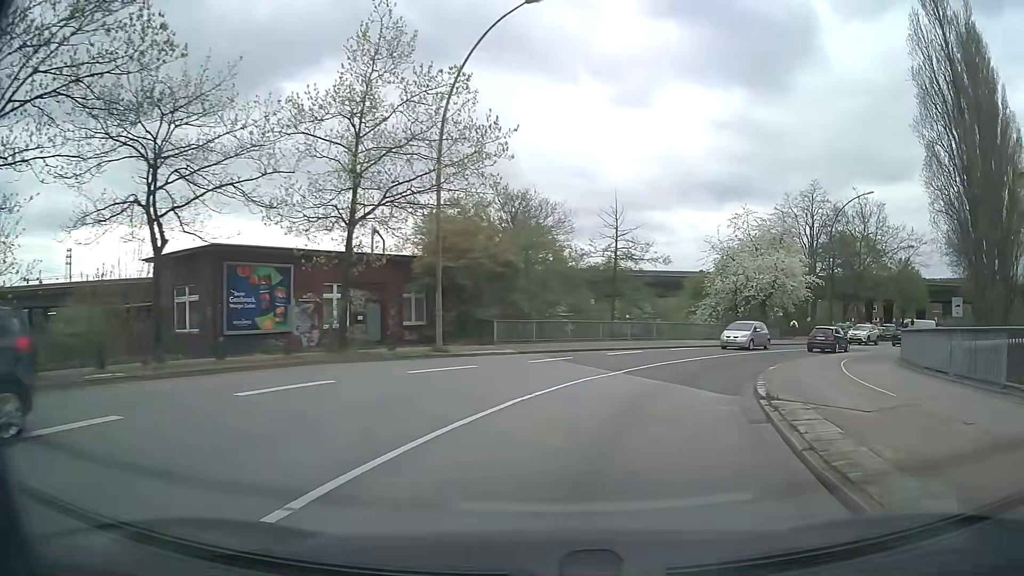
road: secondary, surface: asphalt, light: Day
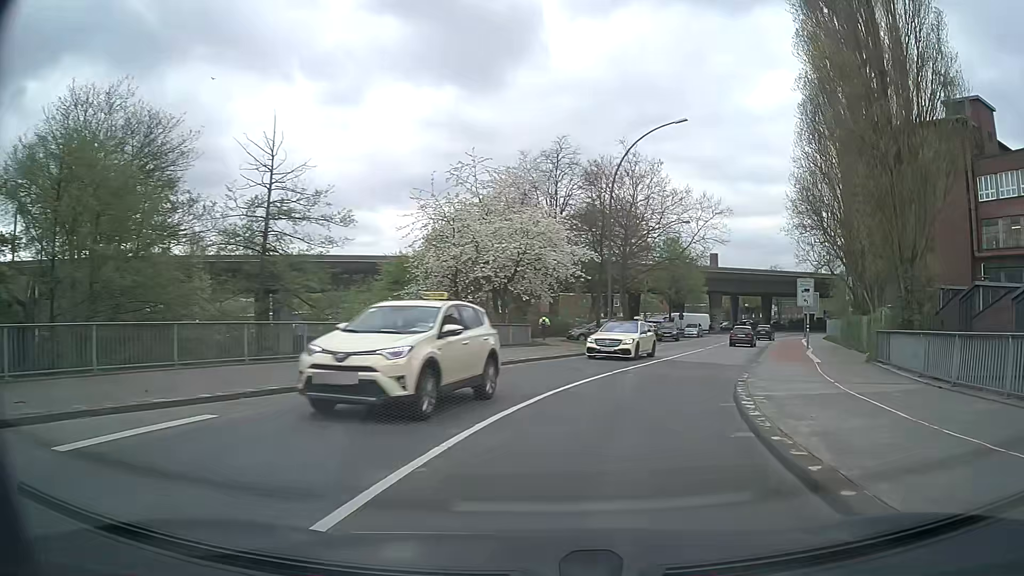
(+4.1, +20.1) m; +25°
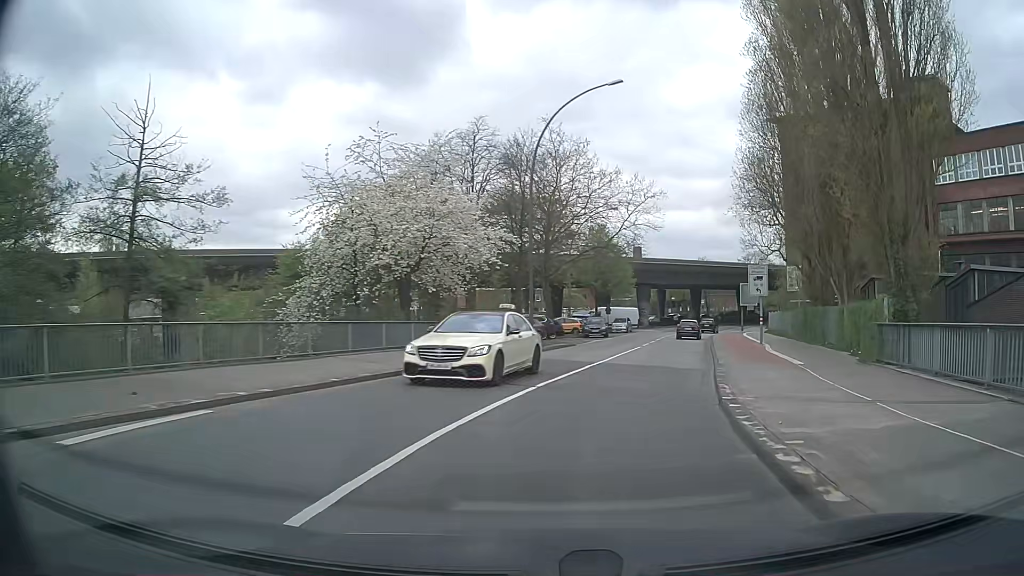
(+0.3, +5.3) m; +7°
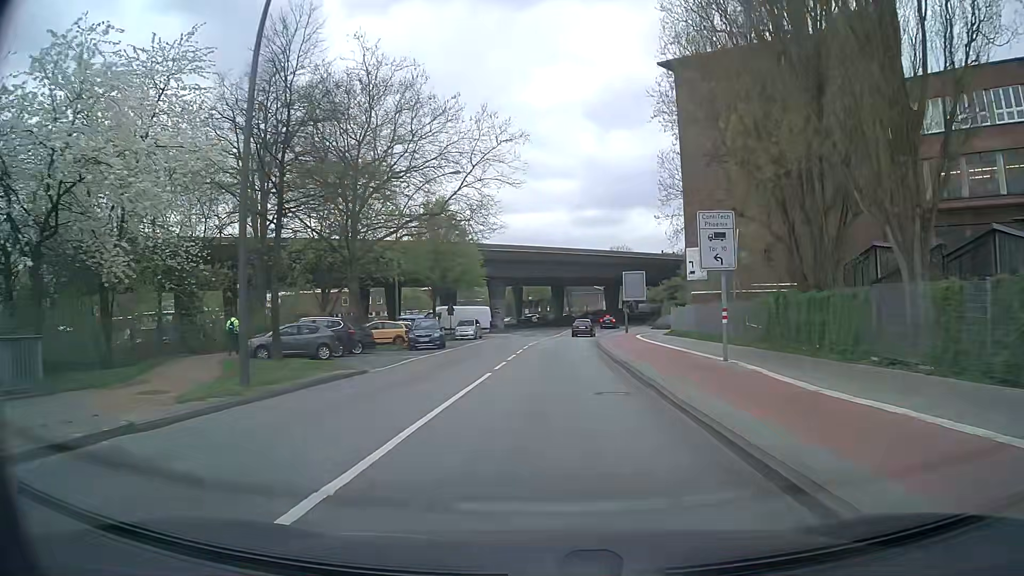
(+2.3, +17.2) m; +13°
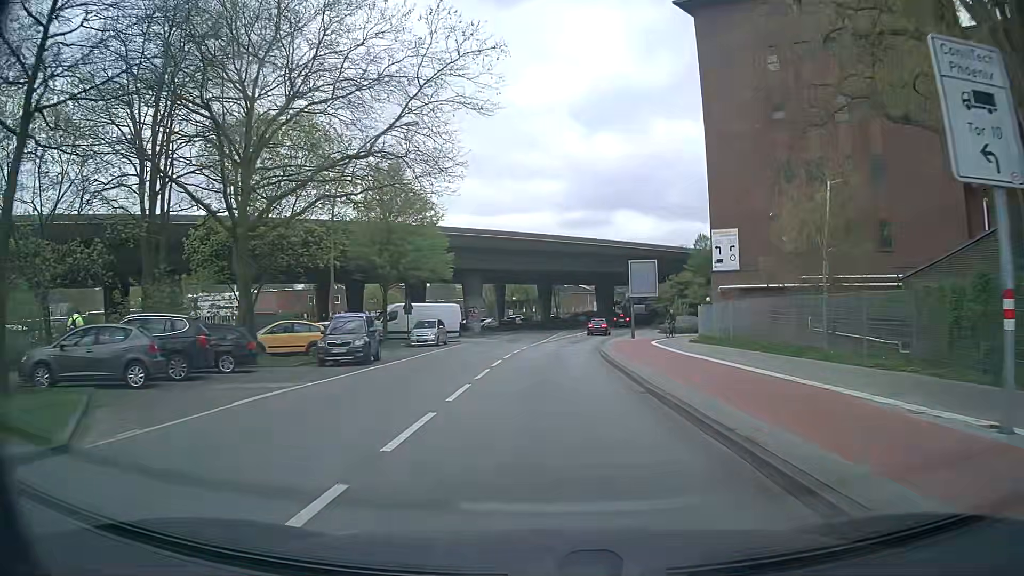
(+0.1, +12.5) m; +1°
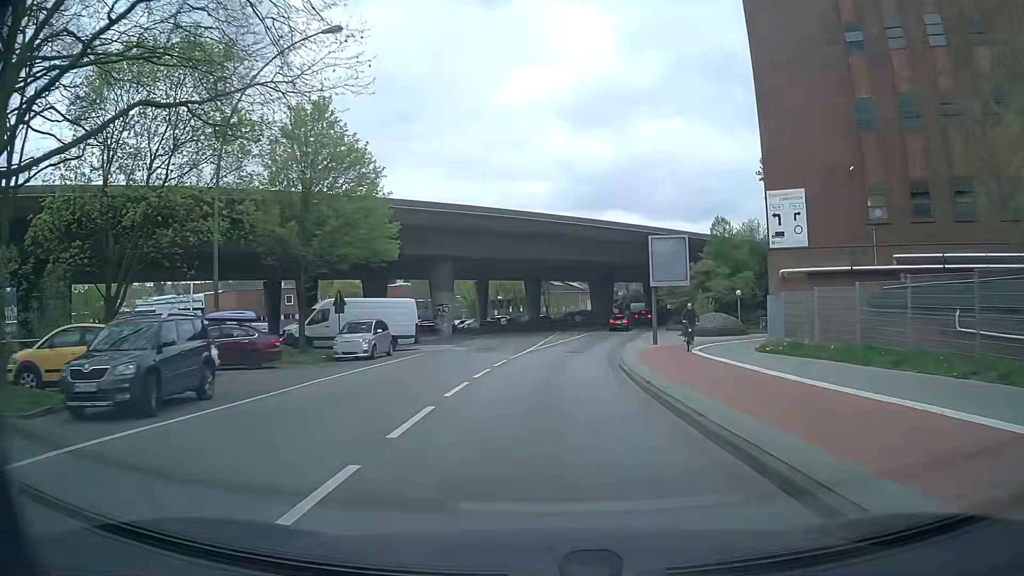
(+0.1, +12.8) m; 0°
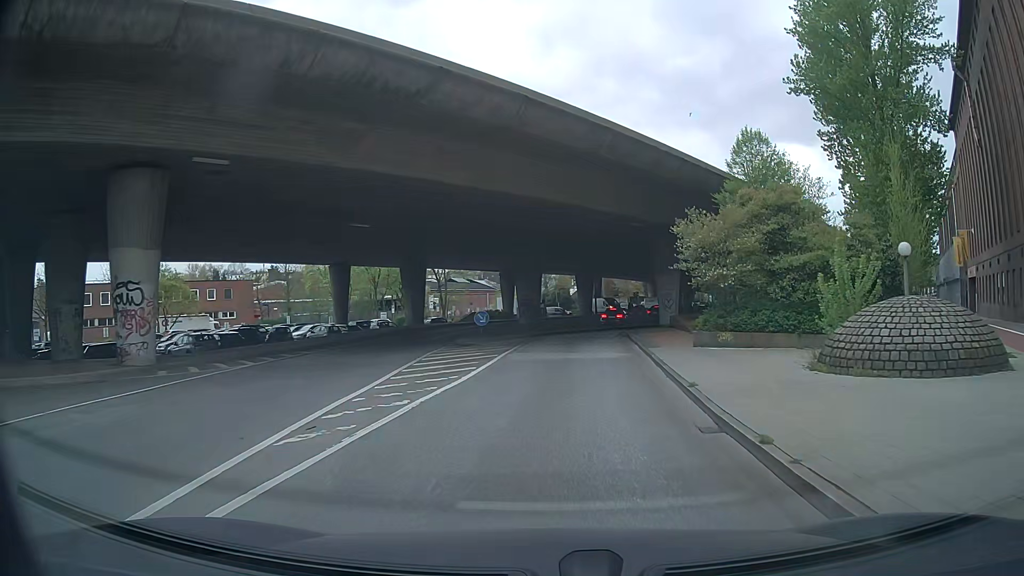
(+1.8, +31.5) m; +8°
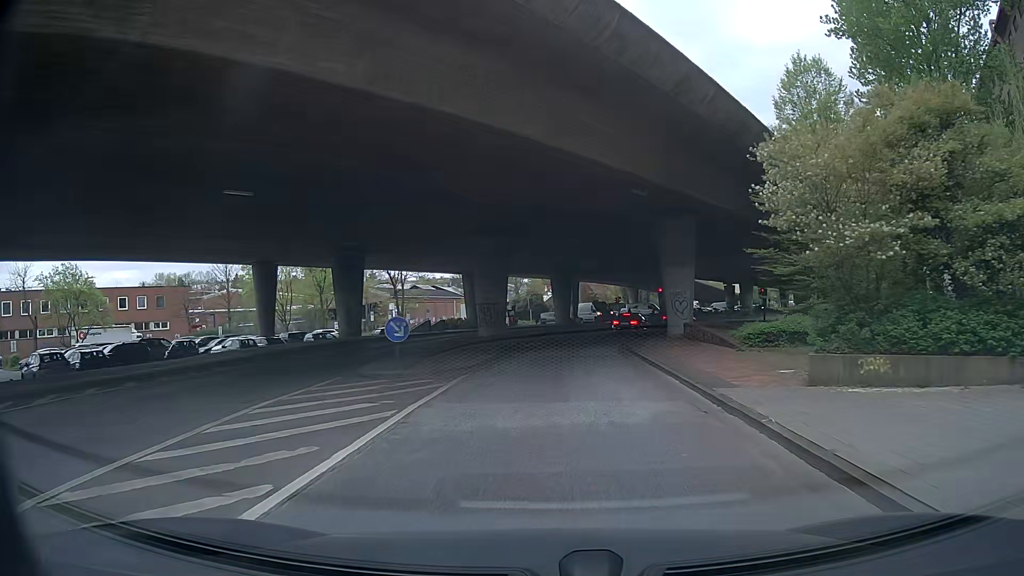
(+0.3, +11.5) m; +1°
